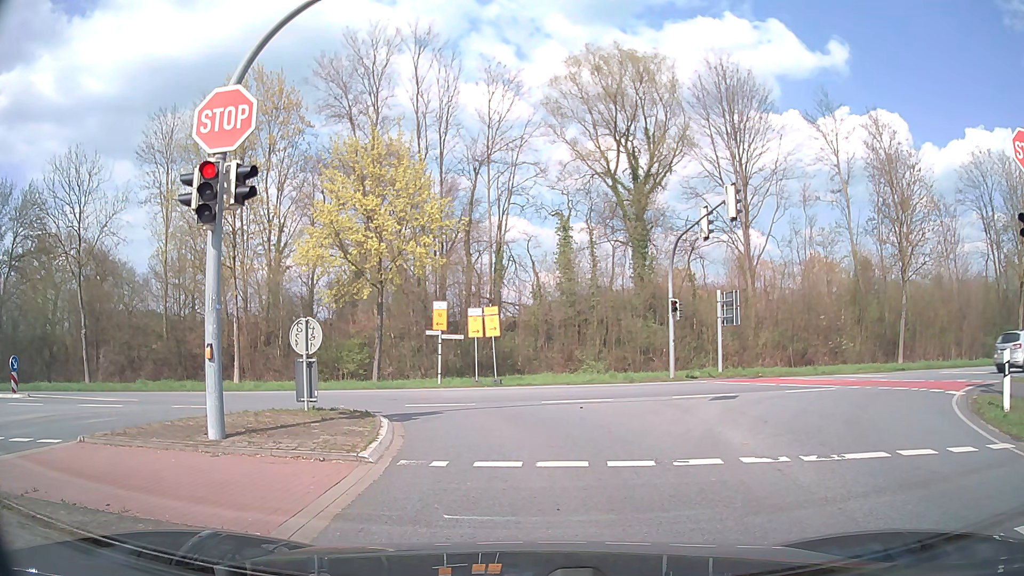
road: secondary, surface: asphalt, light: Day
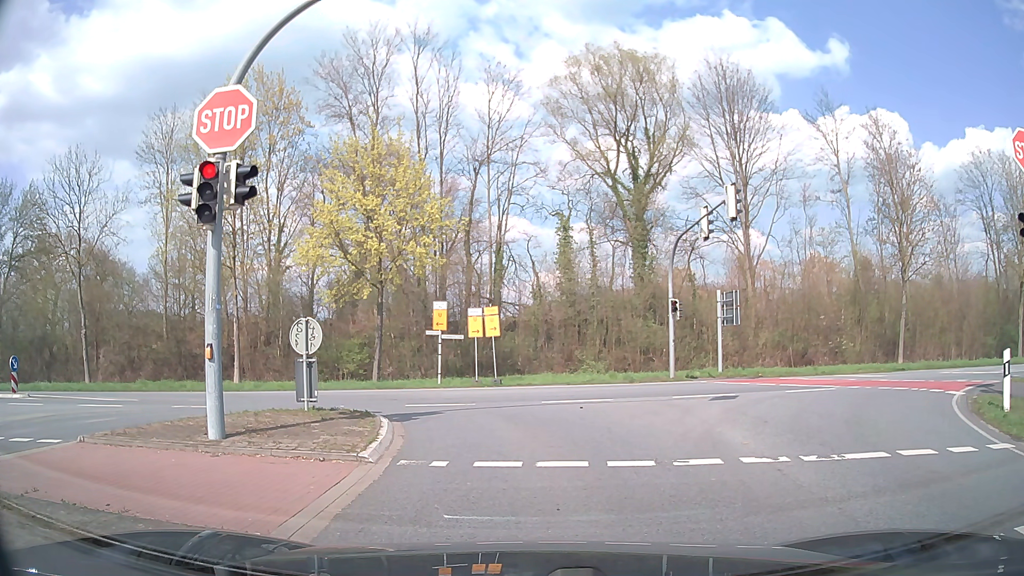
(0.0, 0.0) m; 0°
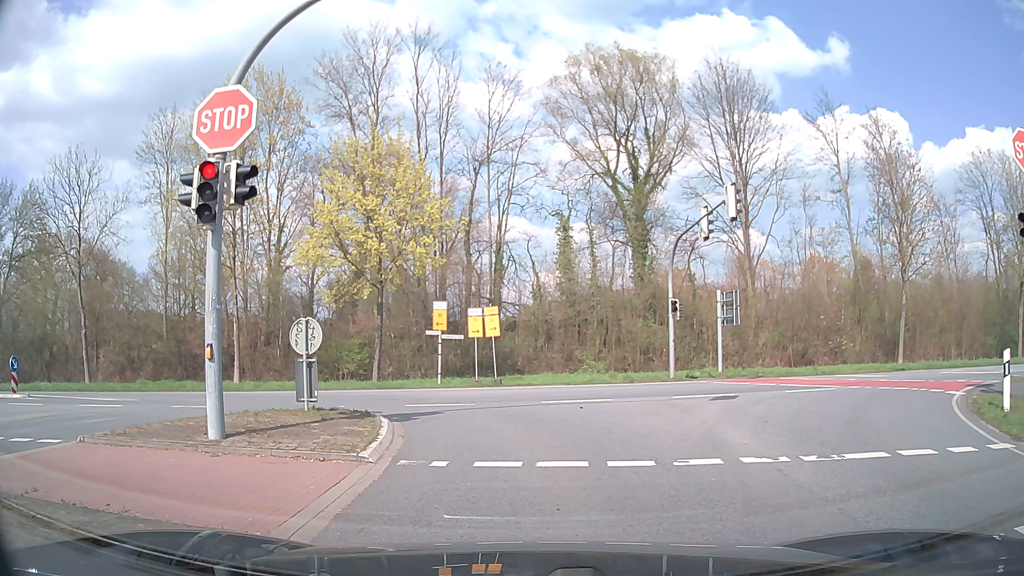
(0.0, 0.0) m; 0°
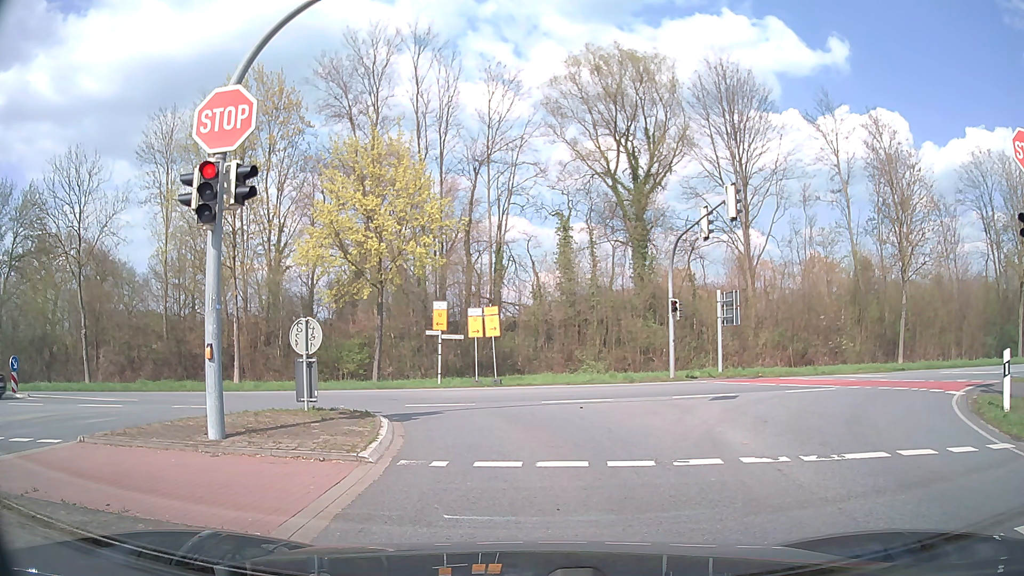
(0.0, 0.0) m; 0°
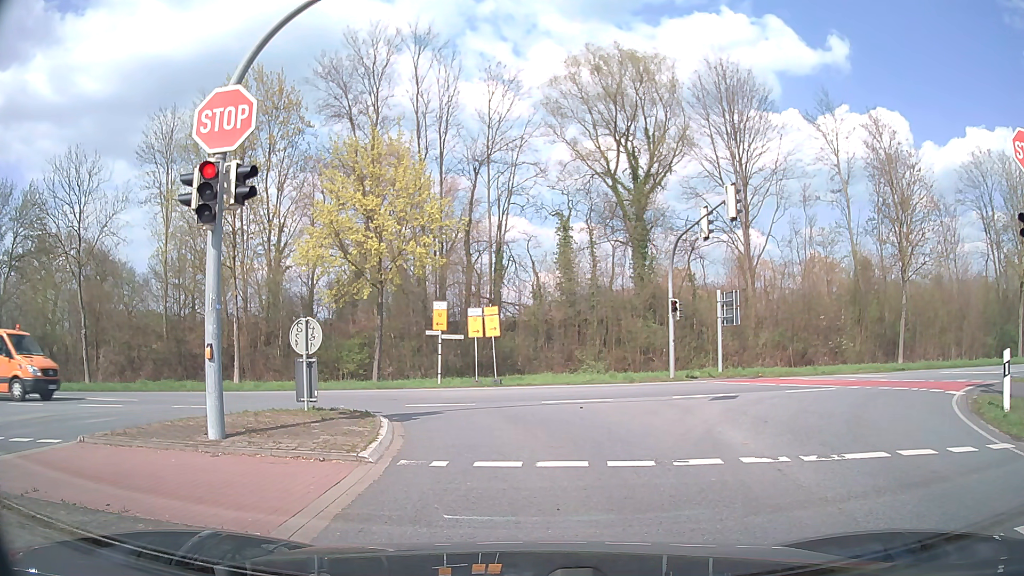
(0.0, 0.0) m; 0°
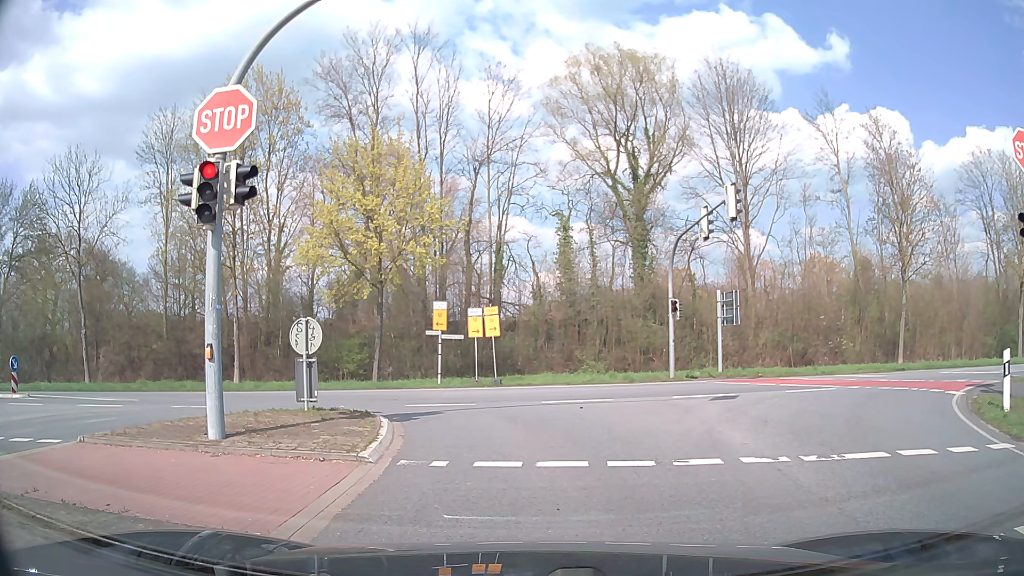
(0.0, 0.0) m; 0°
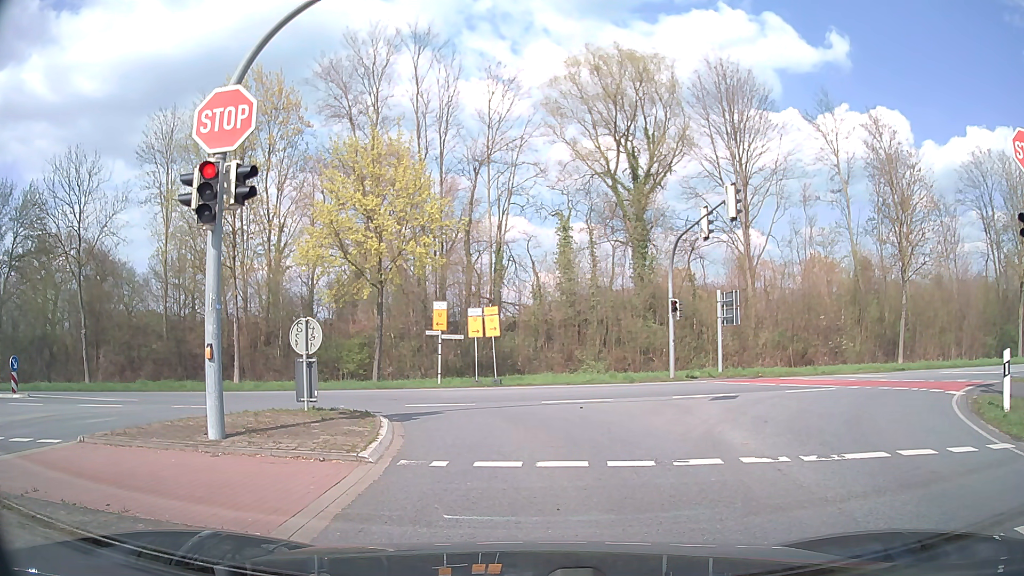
(0.0, 0.0) m; 0°
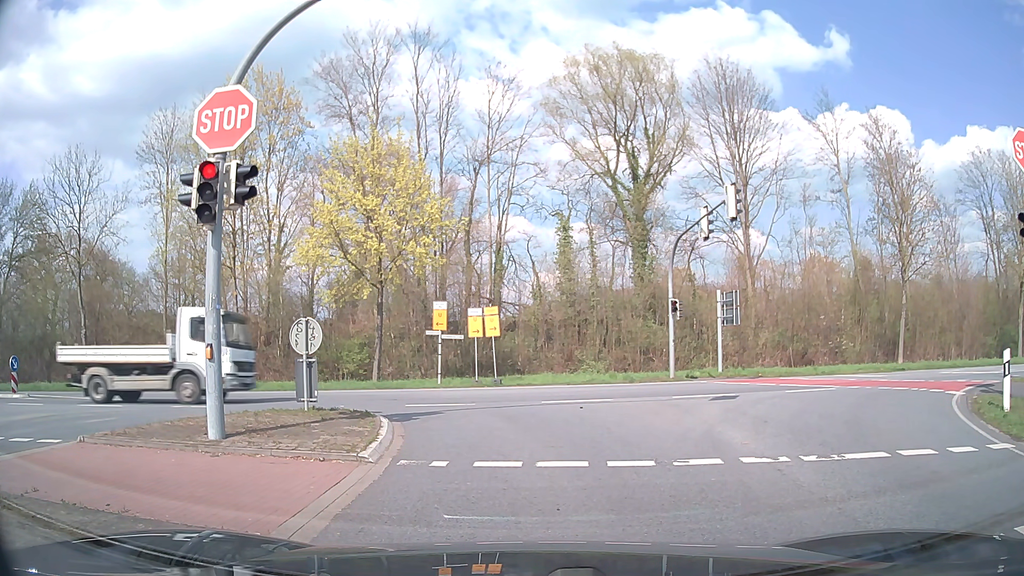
(0.0, 0.0) m; 0°
